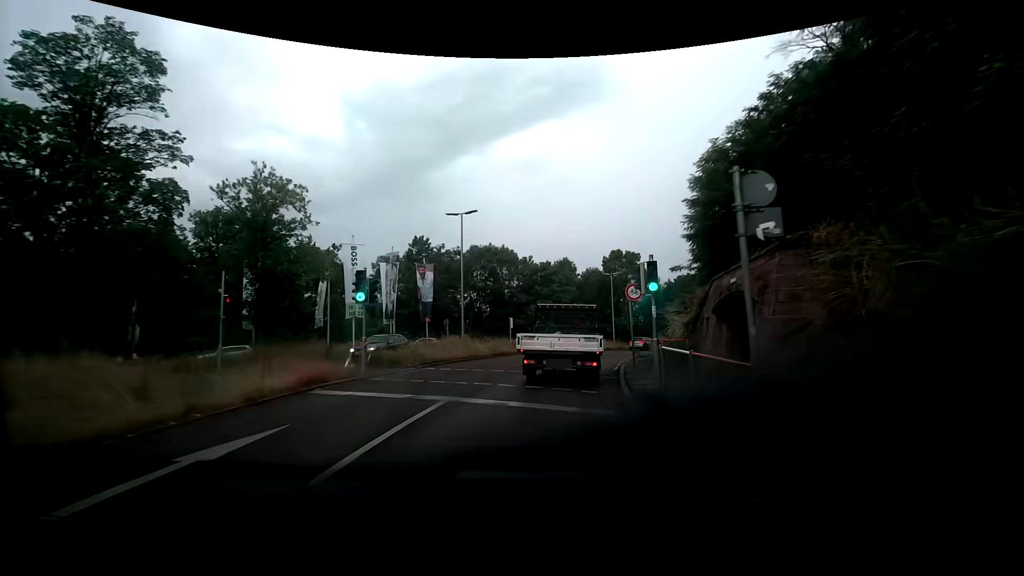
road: secondary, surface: asphalt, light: Day
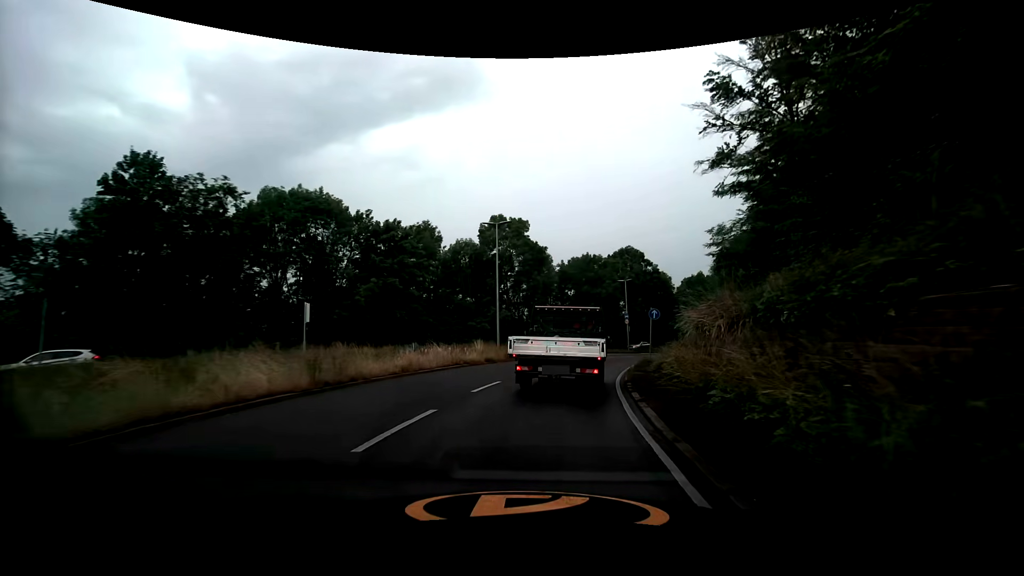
(+2.9, +26.2) m; +14°
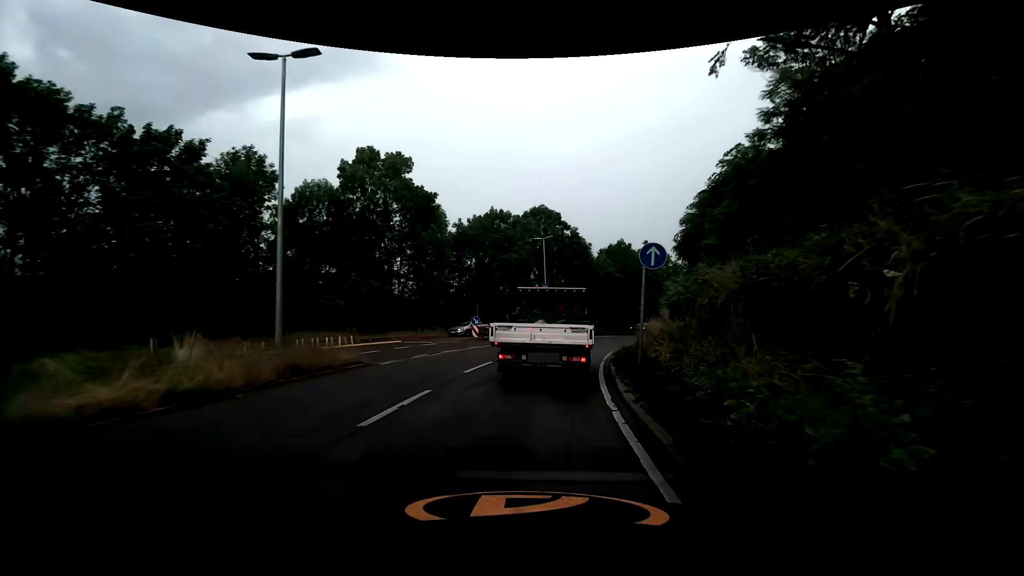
(+1.6, +16.9) m; +10°
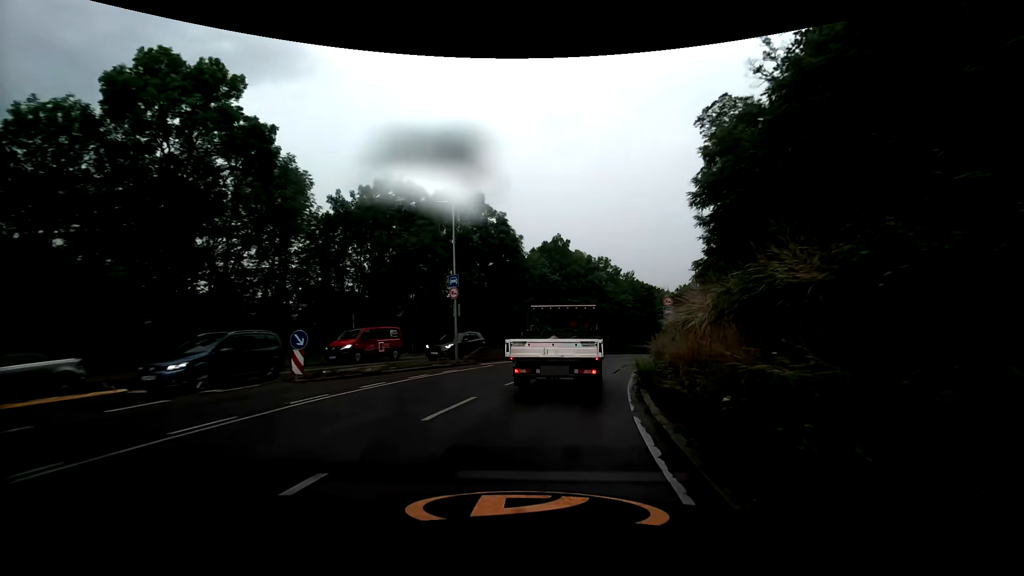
(+1.3, +16.3) m; +8°
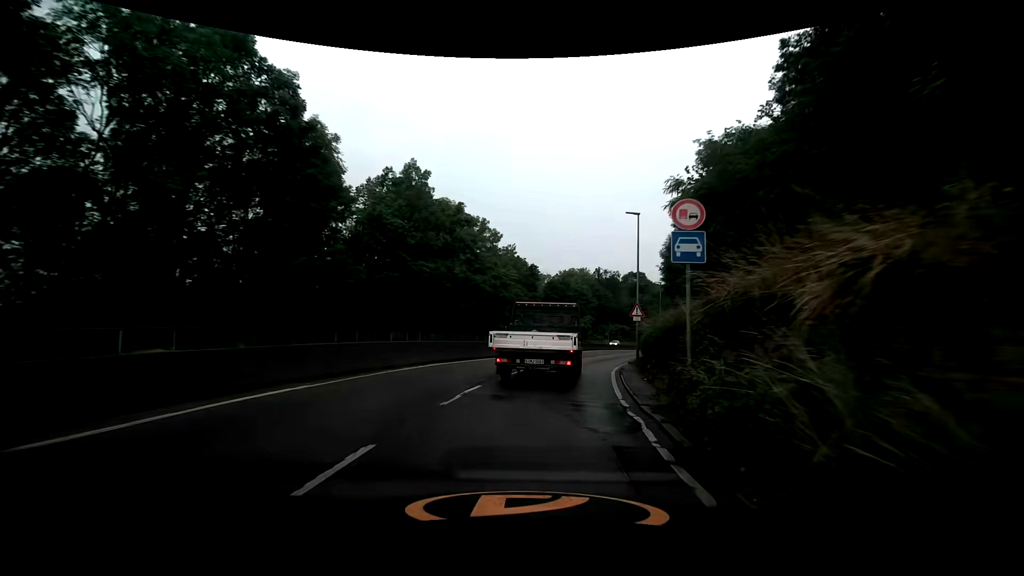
(+3.3, +22.9) m; +16°
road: trunk
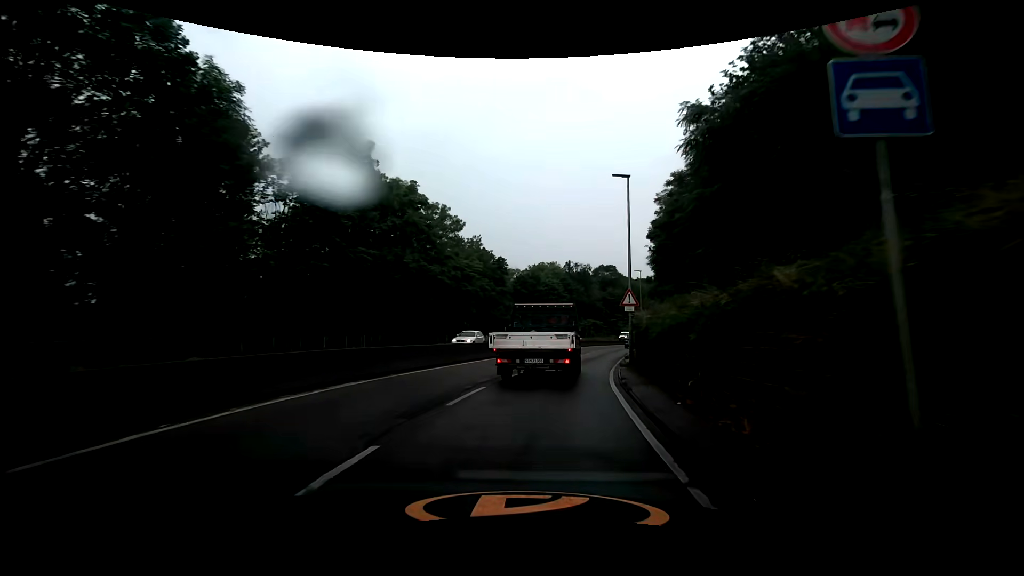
(+0.2, +6.0) m; +3°
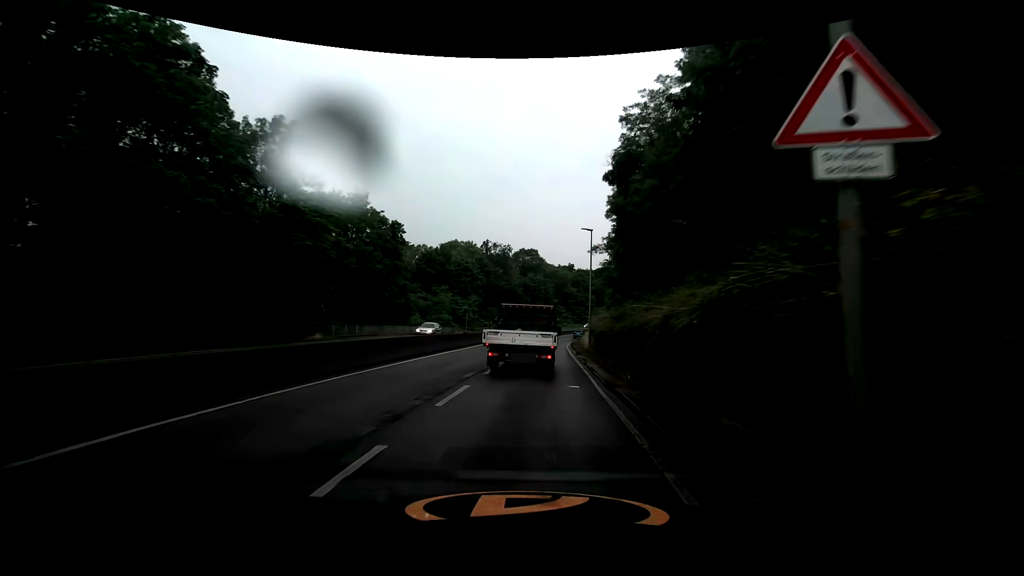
(+1.6, +18.5) m; +9°
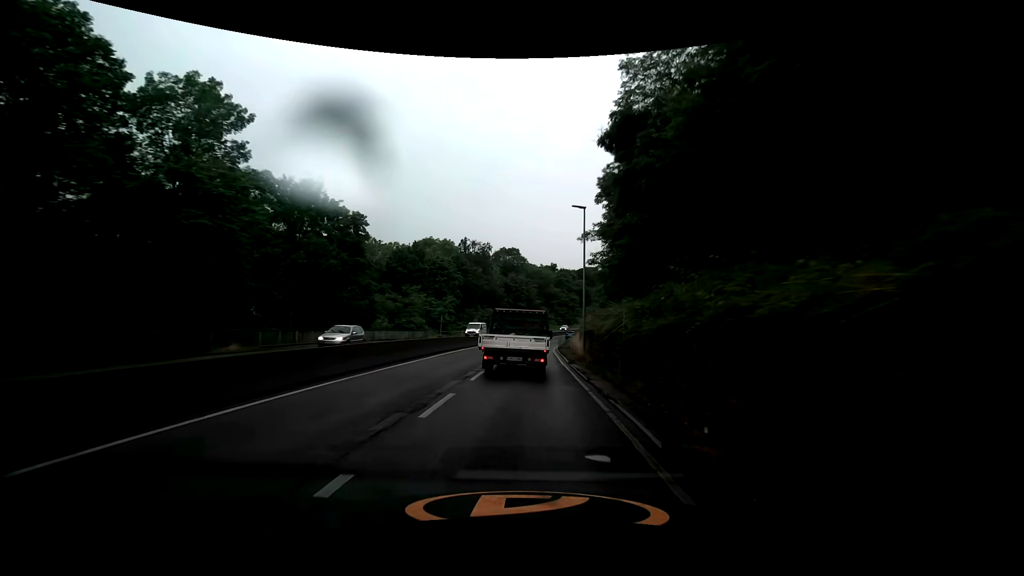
(+0.2, +6.7) m; +2°
(0, +10) (0, +20) (+1, +30) (+1, +40) (+2, +50) (+3, +60) (+4, +70) (+5, +80) (+7, +90) (+9, +99) m
